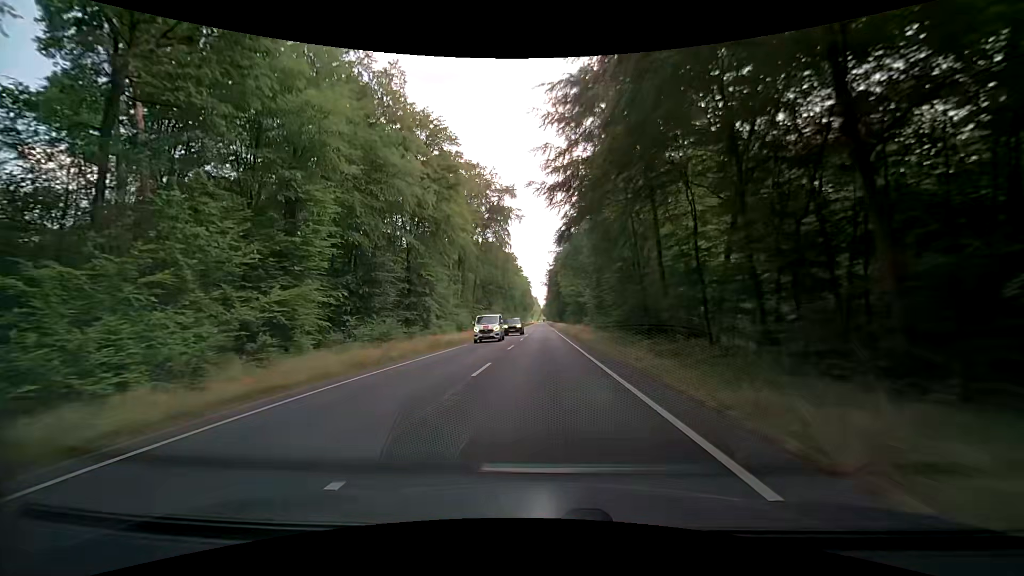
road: primary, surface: asphalt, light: Day
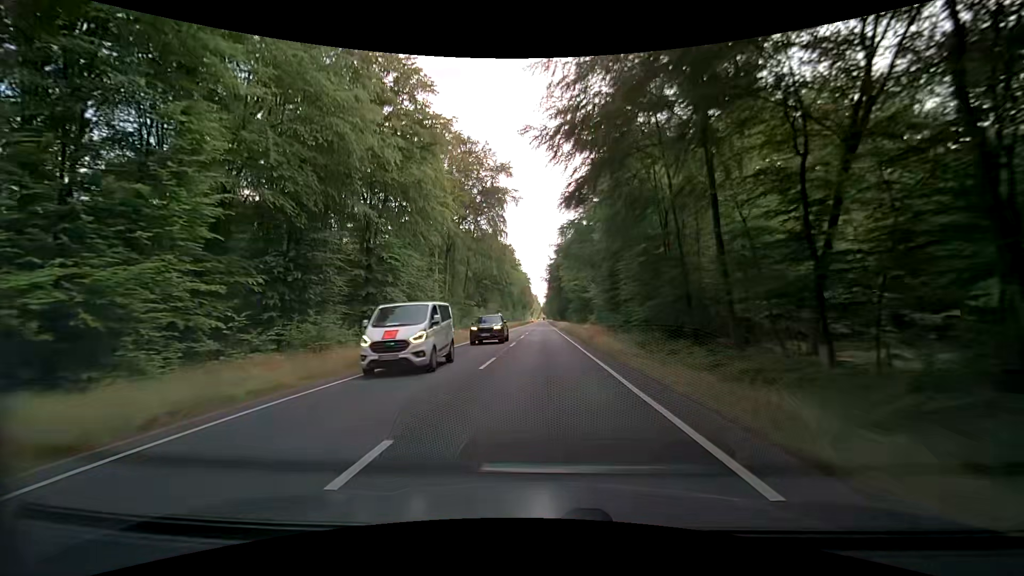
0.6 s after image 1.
(-0.1, +10.8) m; 0°
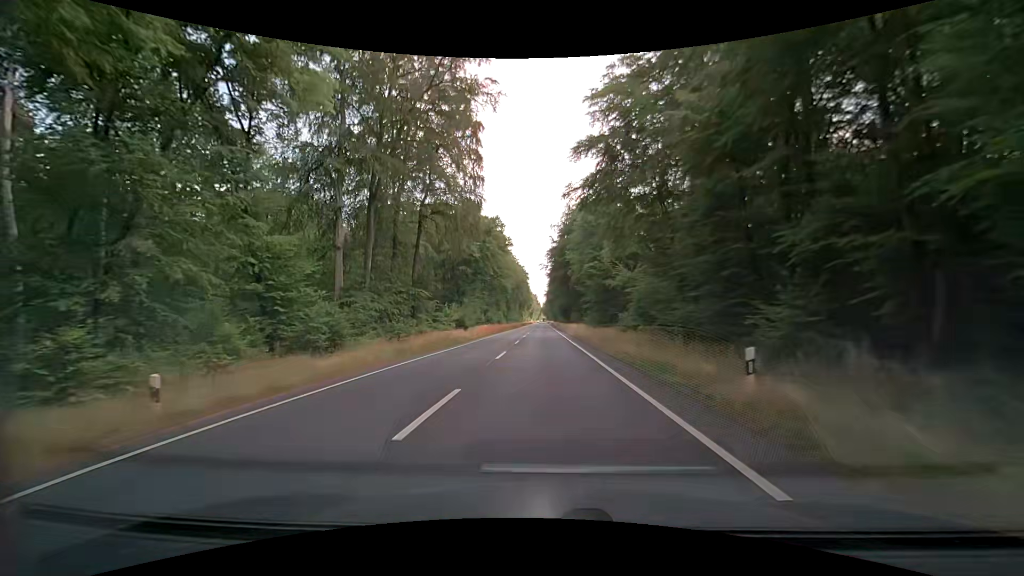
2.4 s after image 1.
(+0.1, +32.4) m; 0°
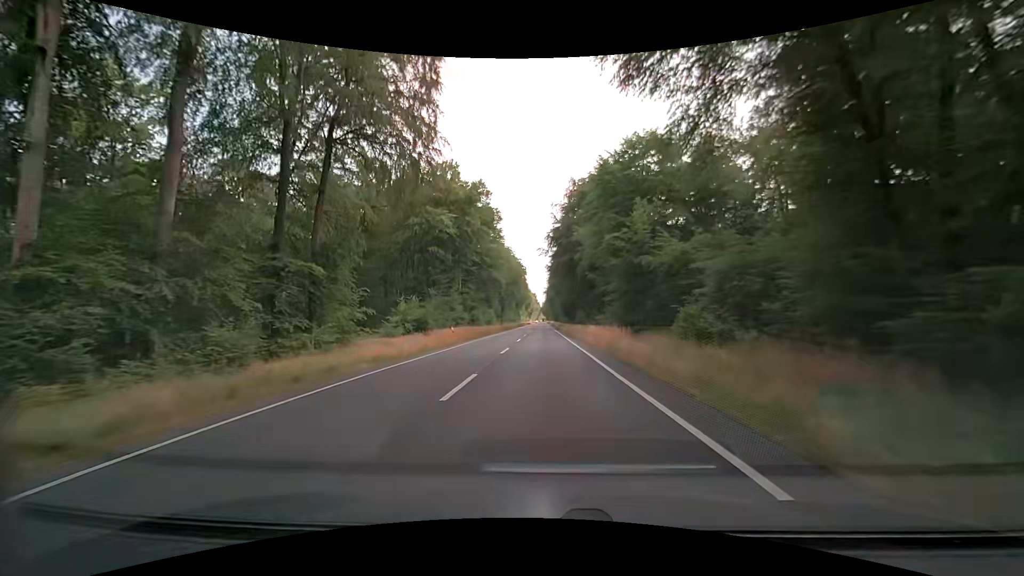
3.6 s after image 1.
(0.0, +21.6) m; 0°
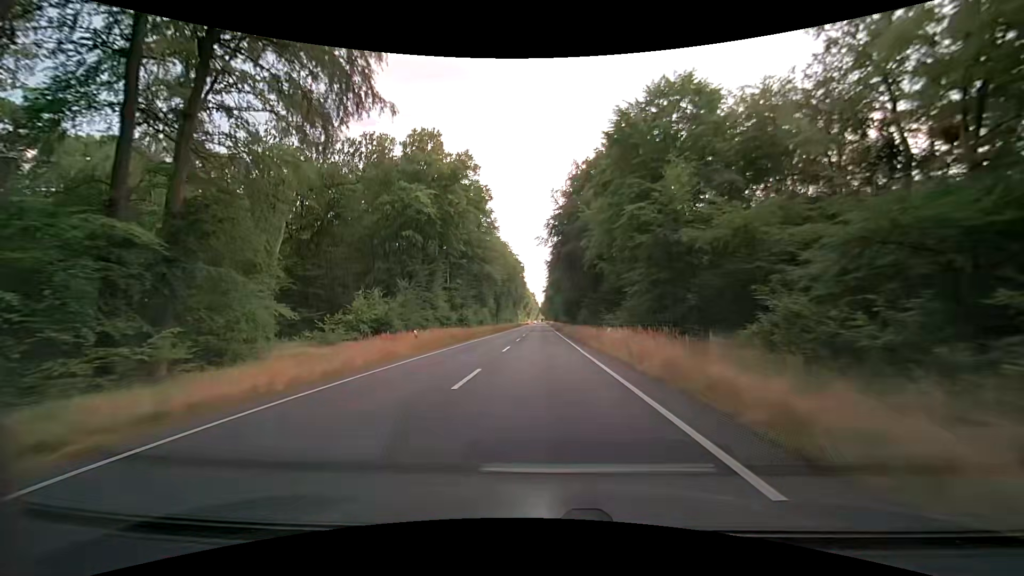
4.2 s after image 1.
(+0.1, +10.8) m; +1°
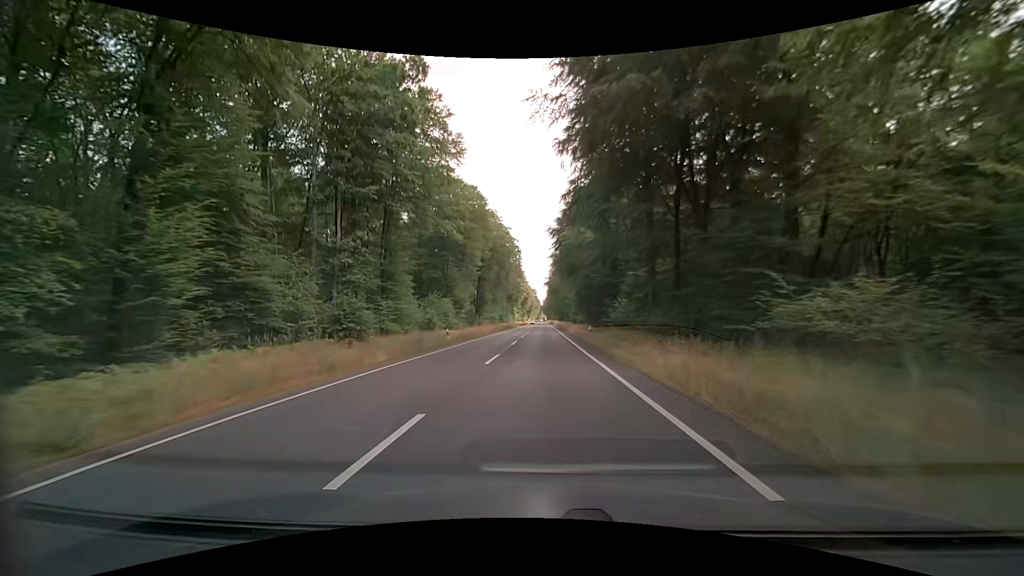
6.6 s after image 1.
(-0.3, +43.1) m; 0°
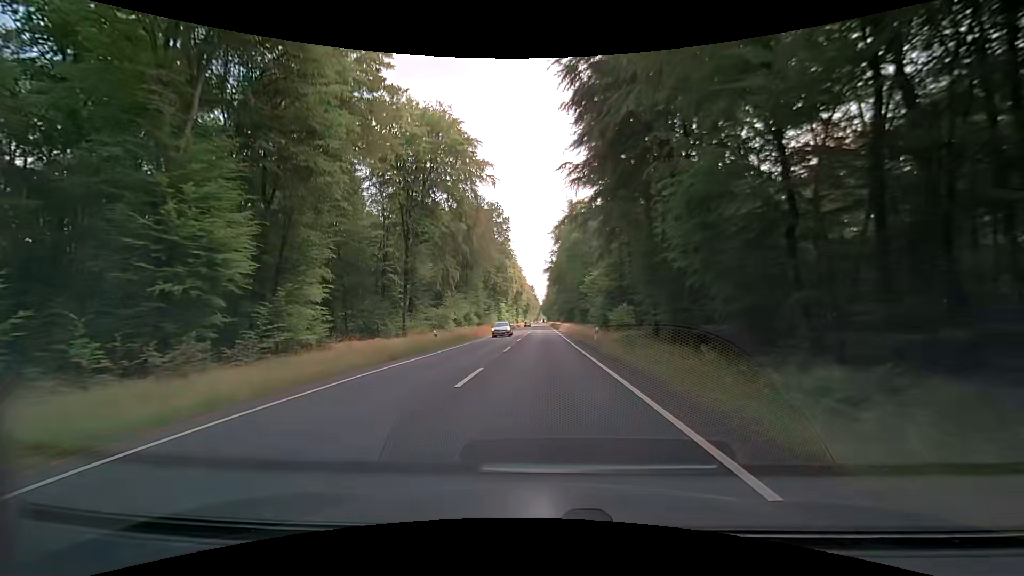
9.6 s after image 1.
(-0.2, +53.9) m; 0°
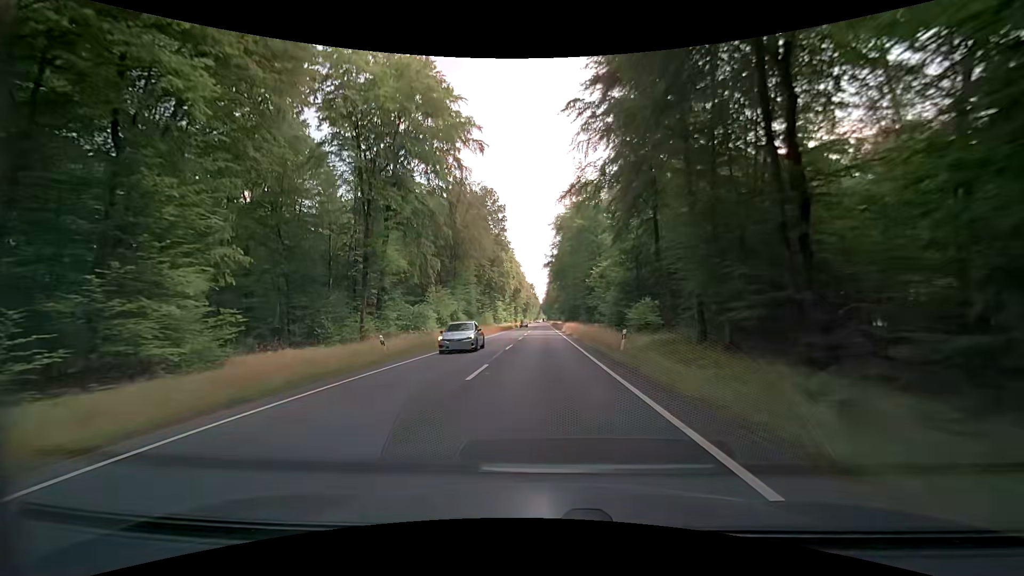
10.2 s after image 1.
(0.0, +10.8) m; 0°
(0, +10) (0, +20) (0, +30) (0, +40) (0, +50) (0, +60) (0, +70) (0, +80) (0, +90) (0, +100) m
